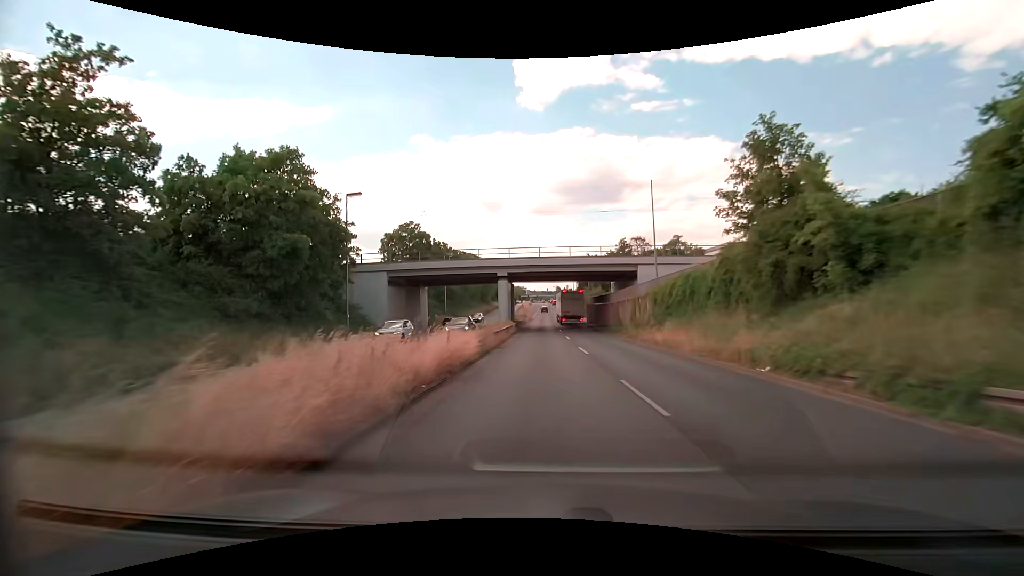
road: primary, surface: asphalt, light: Day
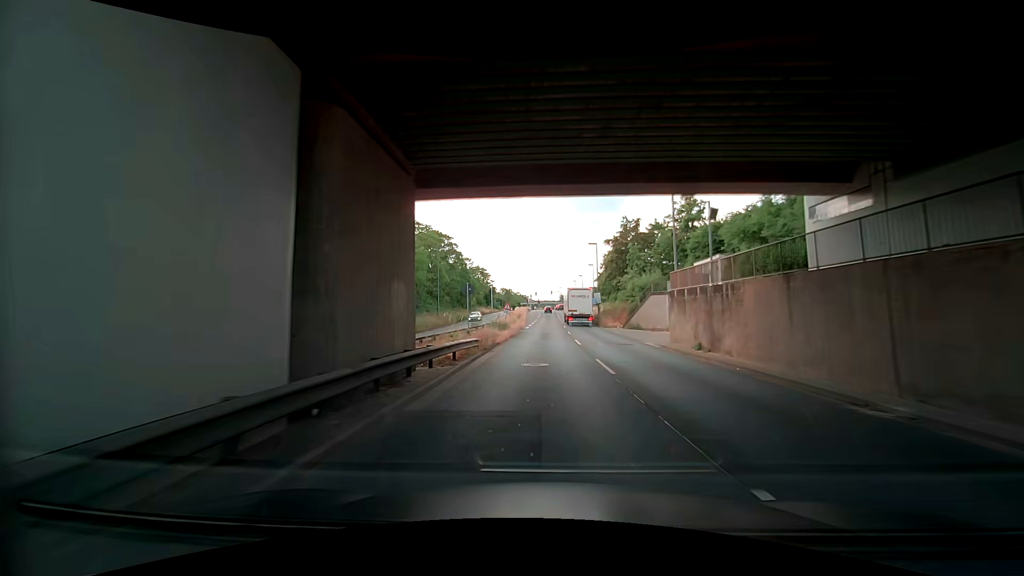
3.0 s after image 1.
(-0.2, +43.9) m; 0°
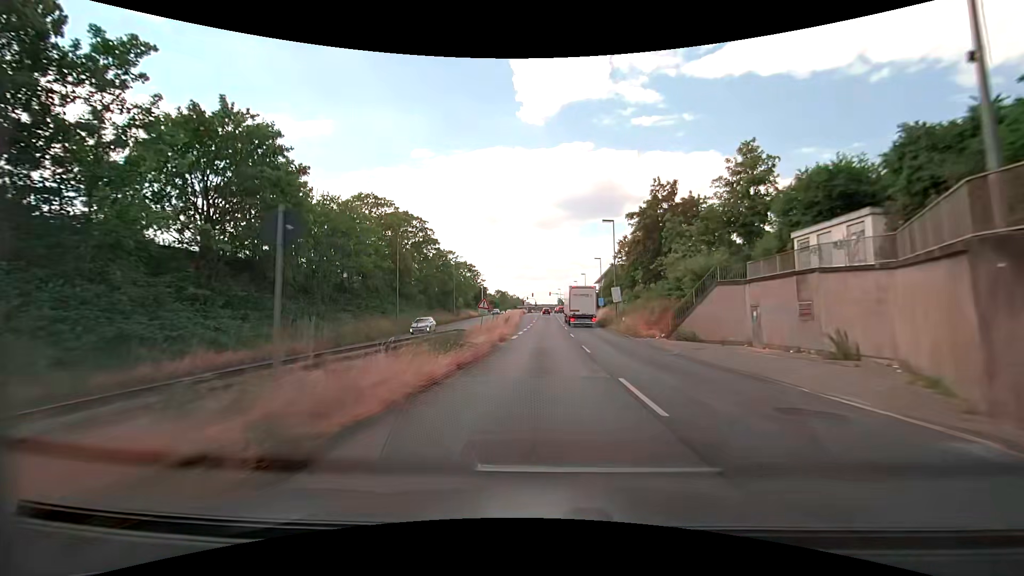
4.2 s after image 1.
(-0.1, +17.3) m; 0°
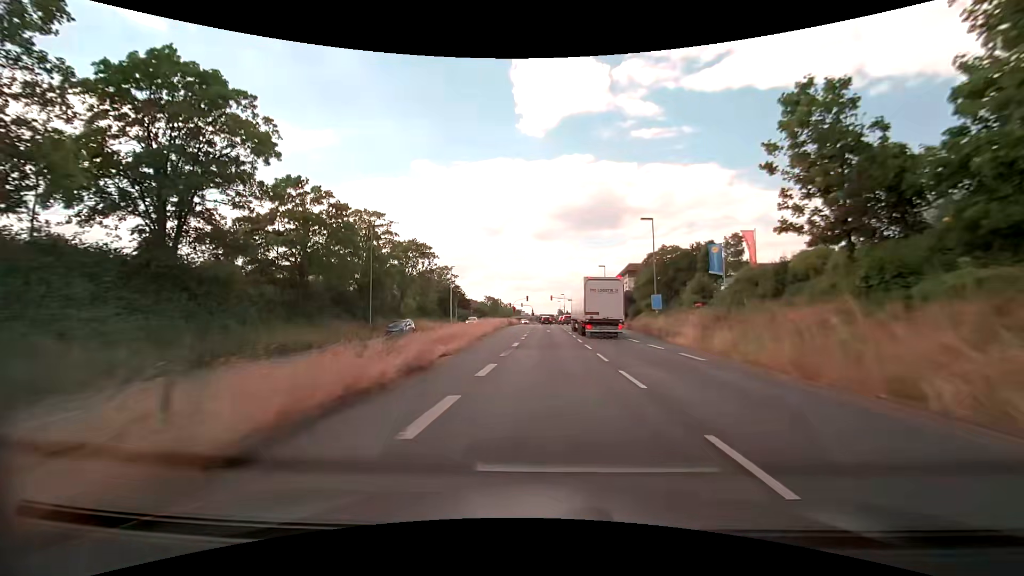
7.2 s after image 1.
(+0.4, +41.7) m; 0°
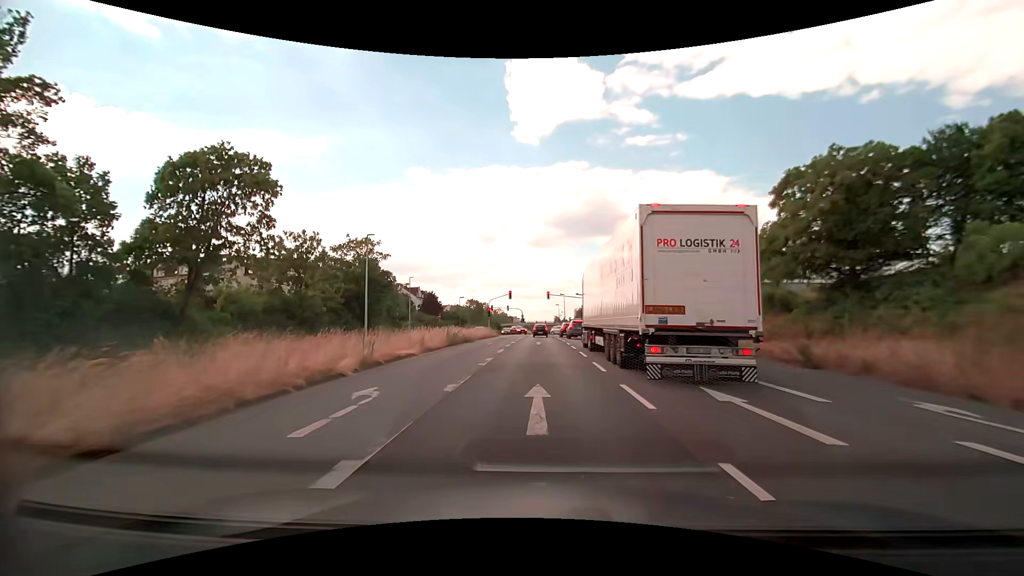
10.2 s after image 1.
(+0.6, +38.0) m; +1°
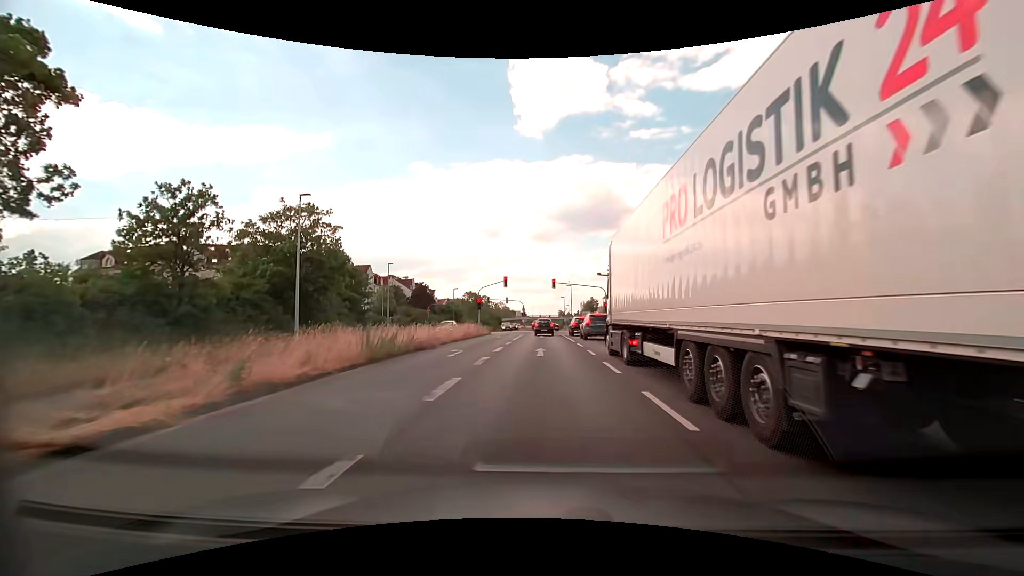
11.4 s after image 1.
(-0.1, +13.6) m; 0°
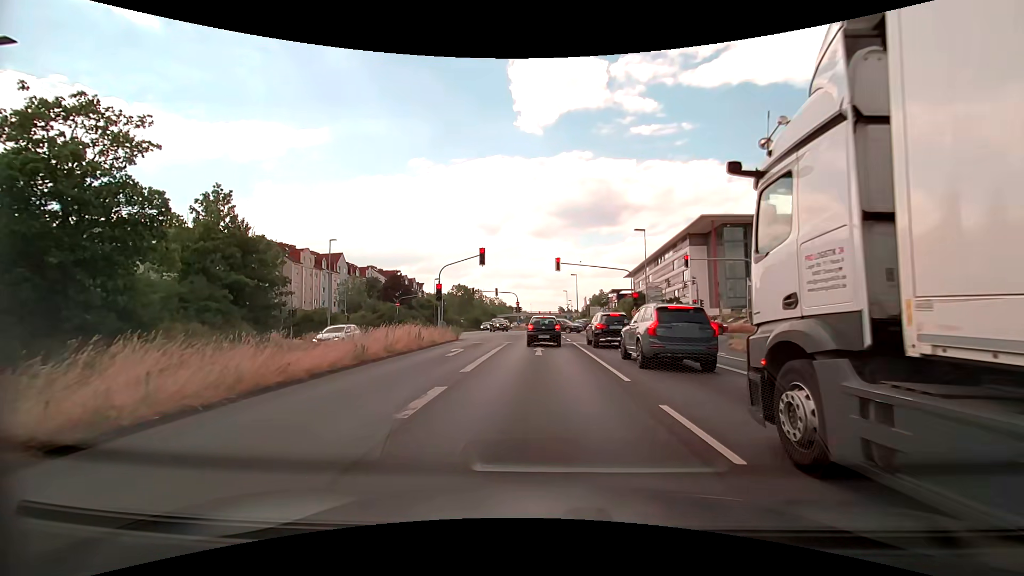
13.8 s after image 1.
(-0.1, +18.5) m; 0°
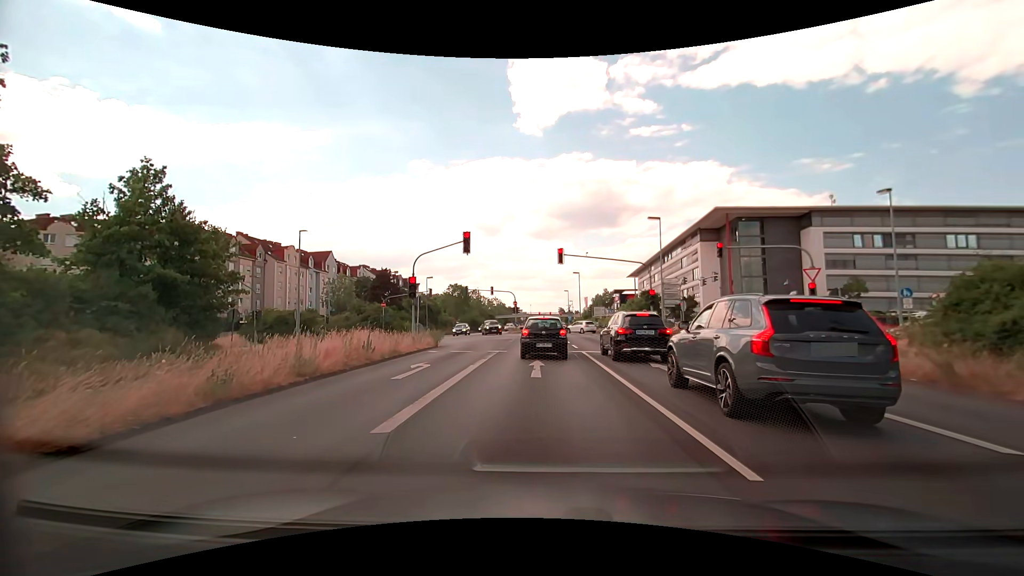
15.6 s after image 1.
(0.0, +6.0) m; 0°
